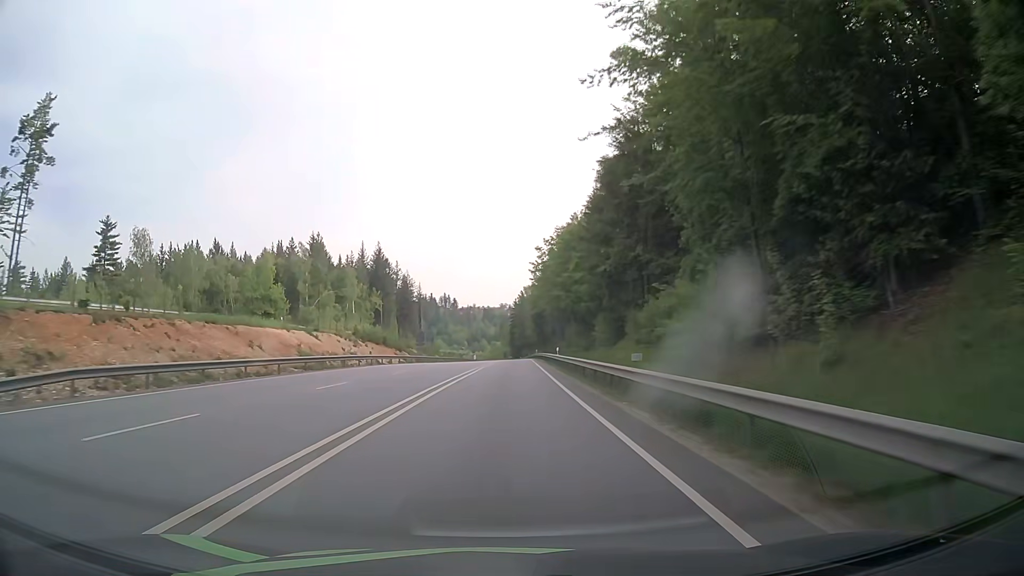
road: primary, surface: asphalt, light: Day
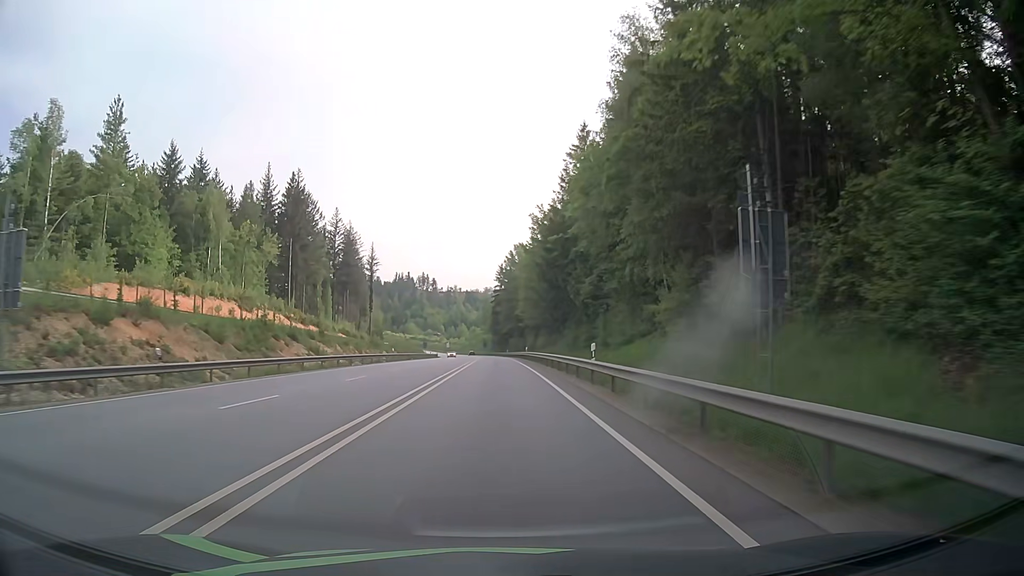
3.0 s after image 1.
(+0.9, +78.6) m; +1°
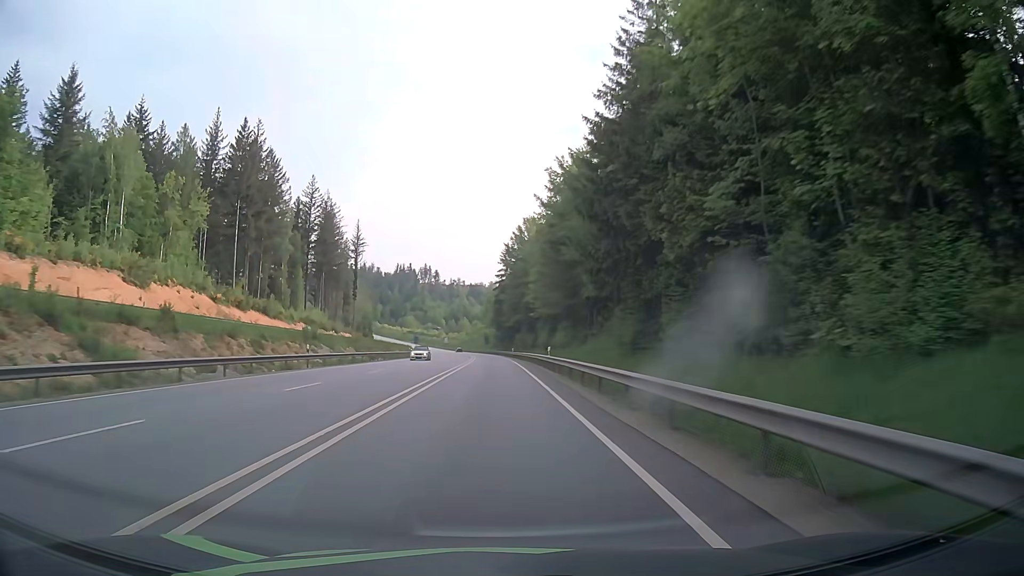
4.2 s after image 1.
(-0.1, +31.0) m; 0°
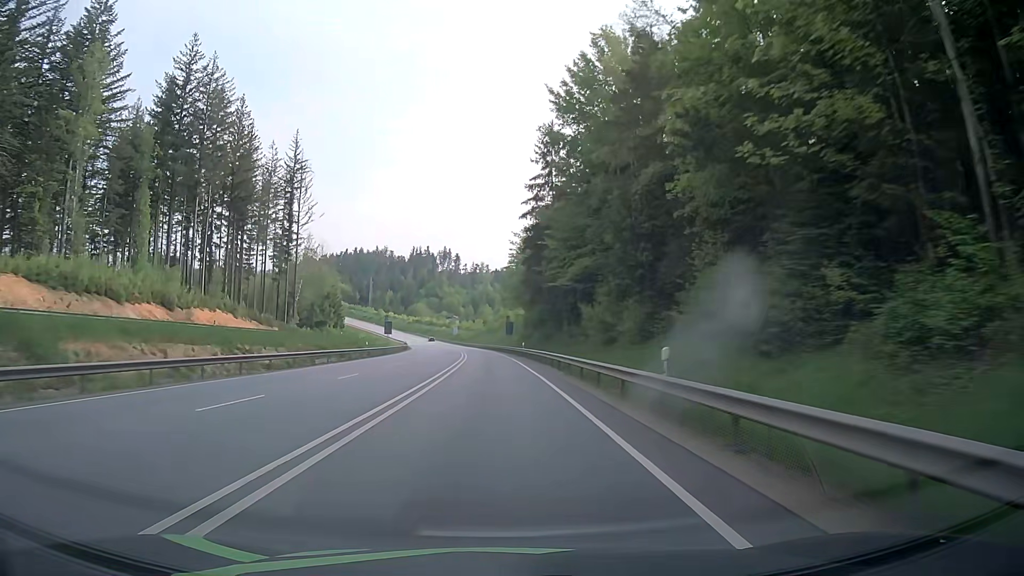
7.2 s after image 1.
(-1.3, +78.8) m; -2°
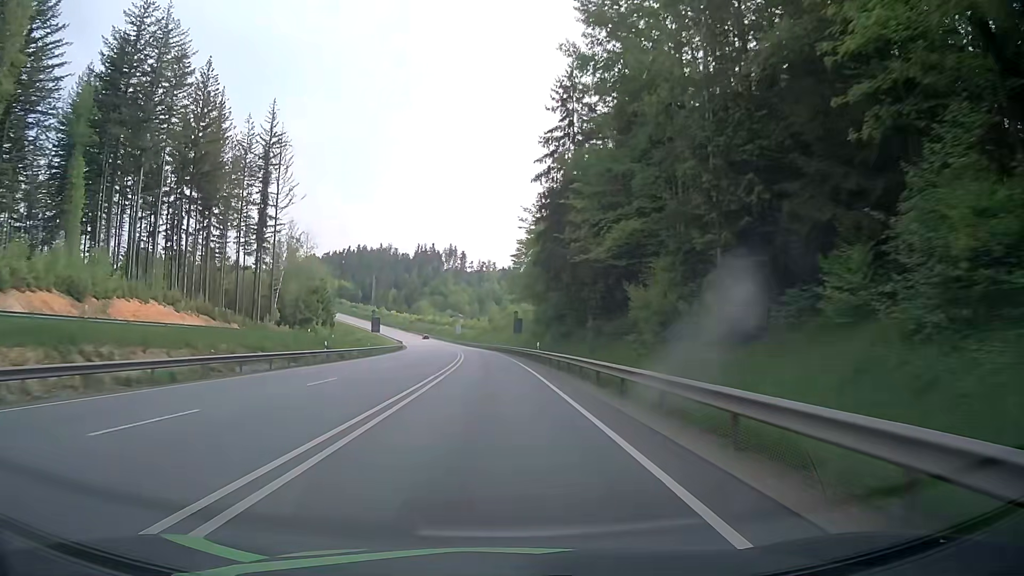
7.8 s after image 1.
(-0.2, +16.0) m; -1°
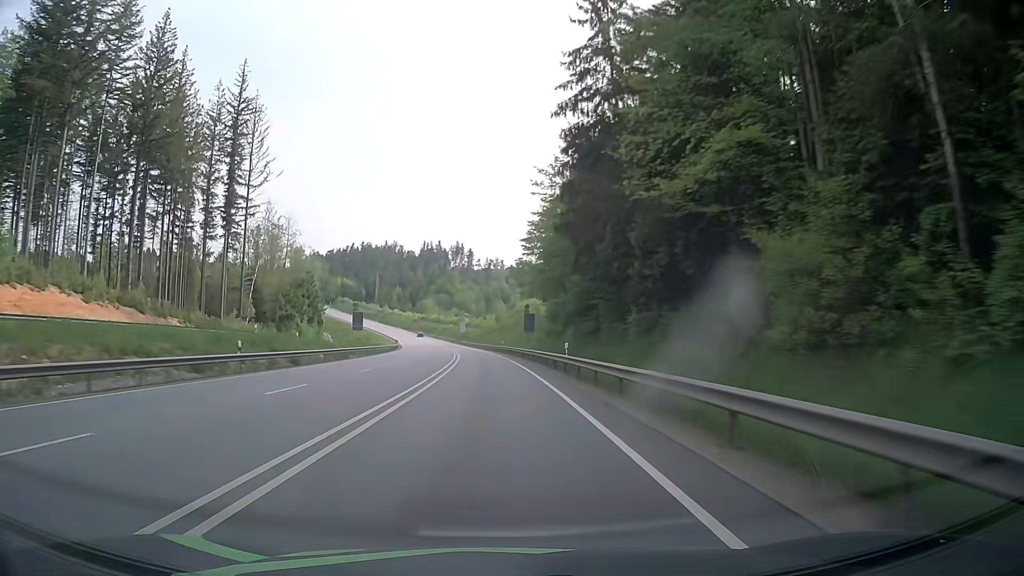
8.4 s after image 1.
(-0.1, +15.9) m; 0°
